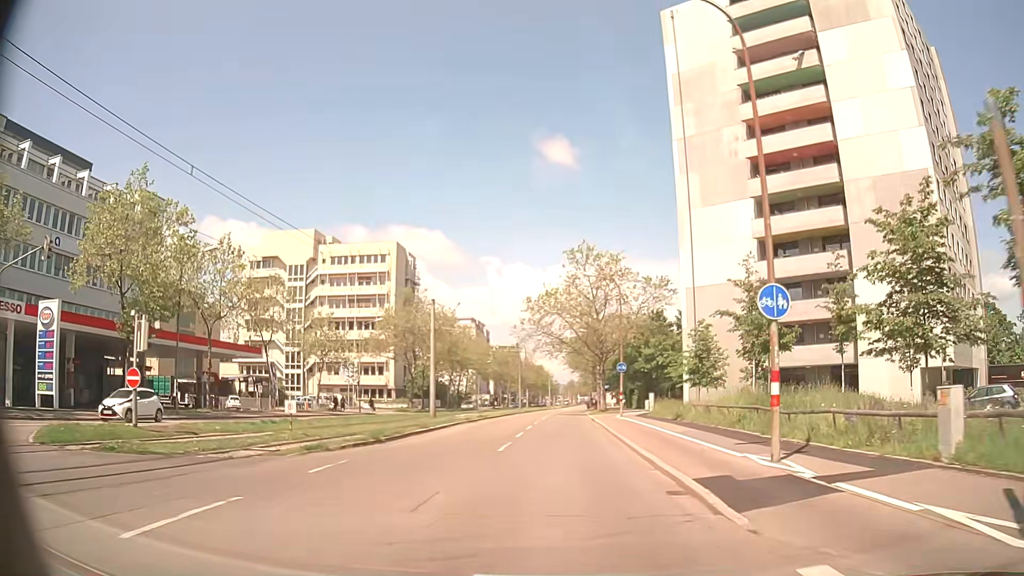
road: tertiary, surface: asphalt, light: Day
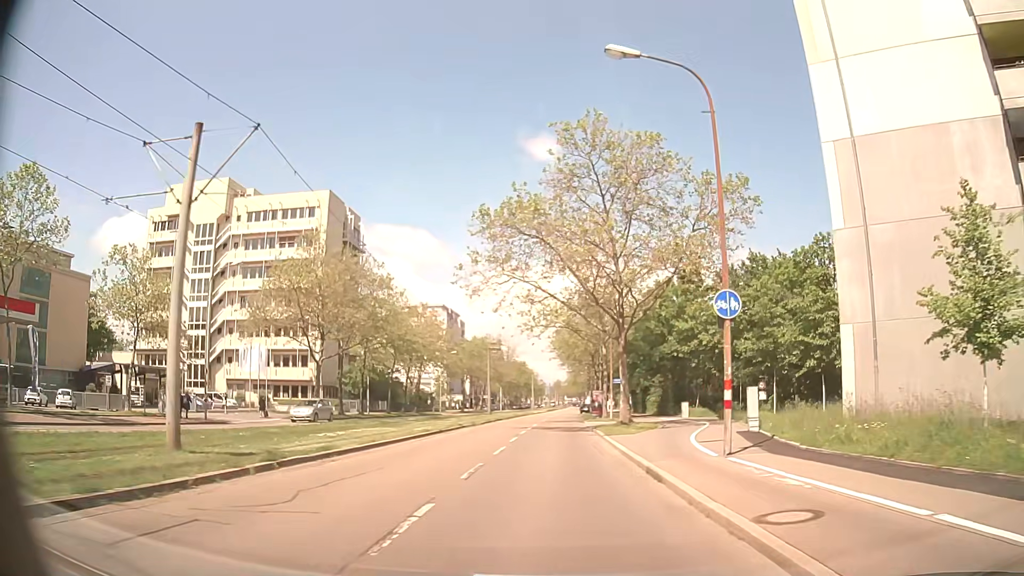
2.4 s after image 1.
(+0.3, +29.1) m; +1°
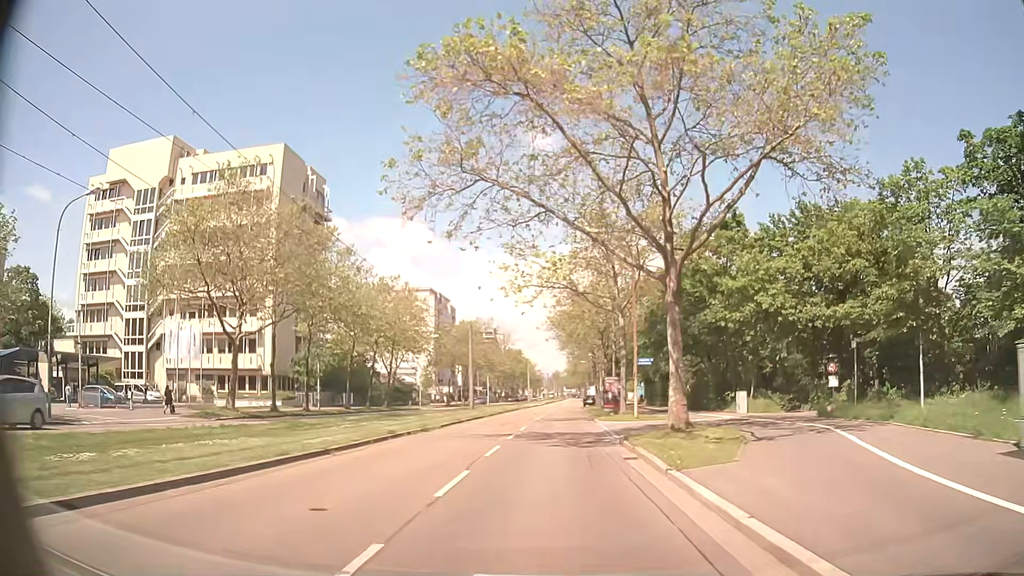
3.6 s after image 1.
(0.0, +14.6) m; +1°
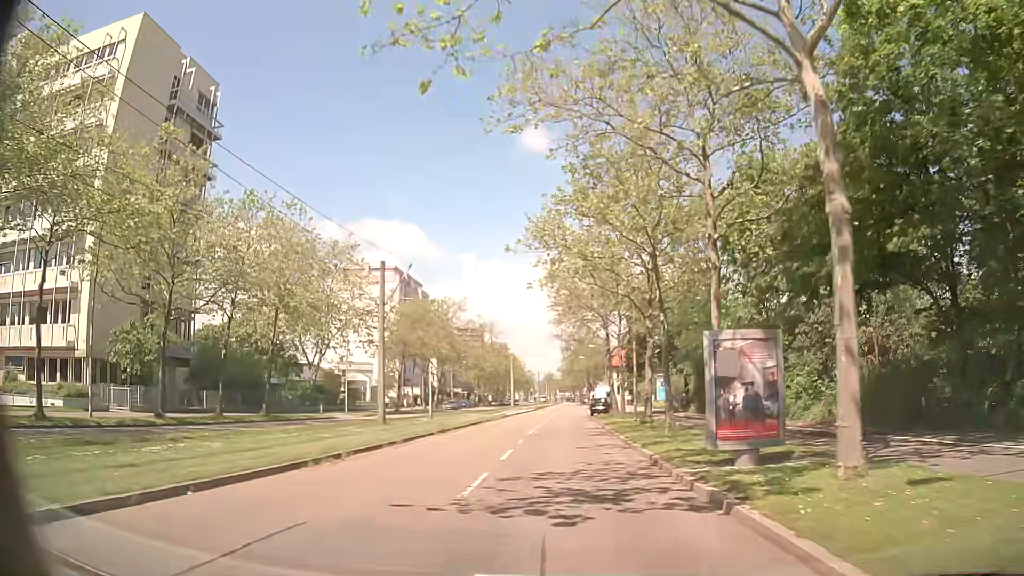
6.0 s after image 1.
(-0.2, +29.4) m; 0°
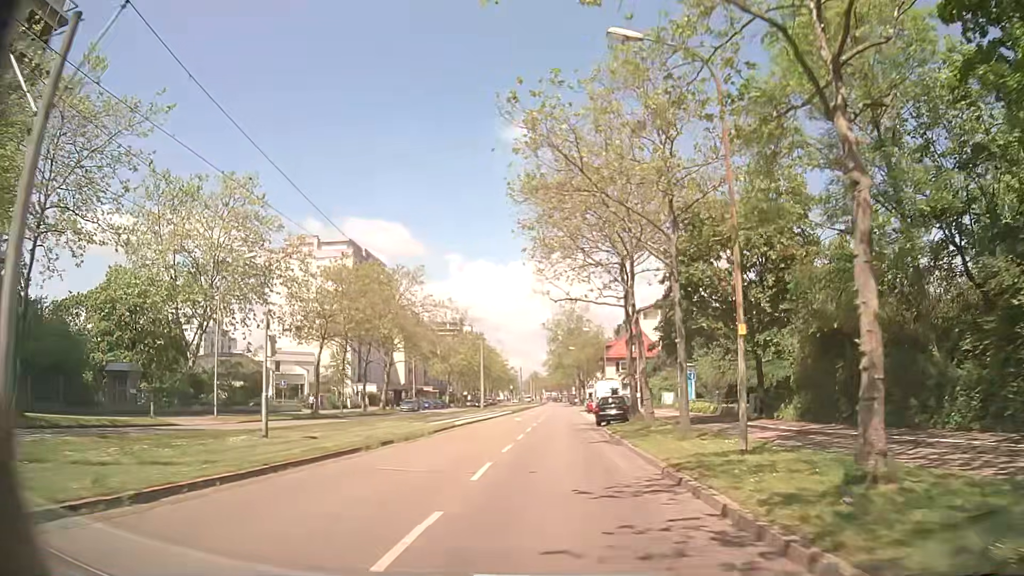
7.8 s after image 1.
(+0.2, +22.1) m; +1°
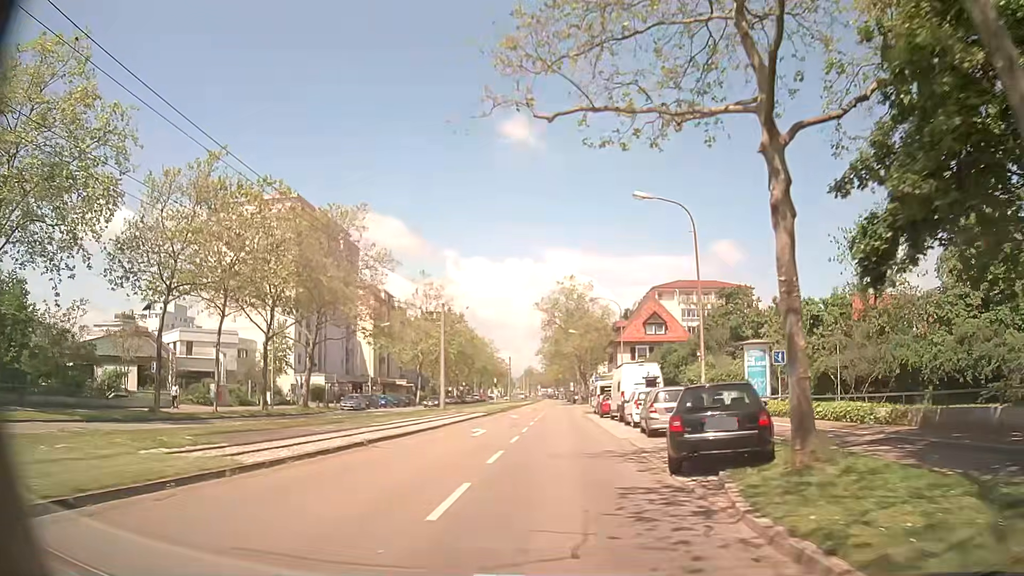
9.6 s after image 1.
(+0.2, +22.0) m; +1°
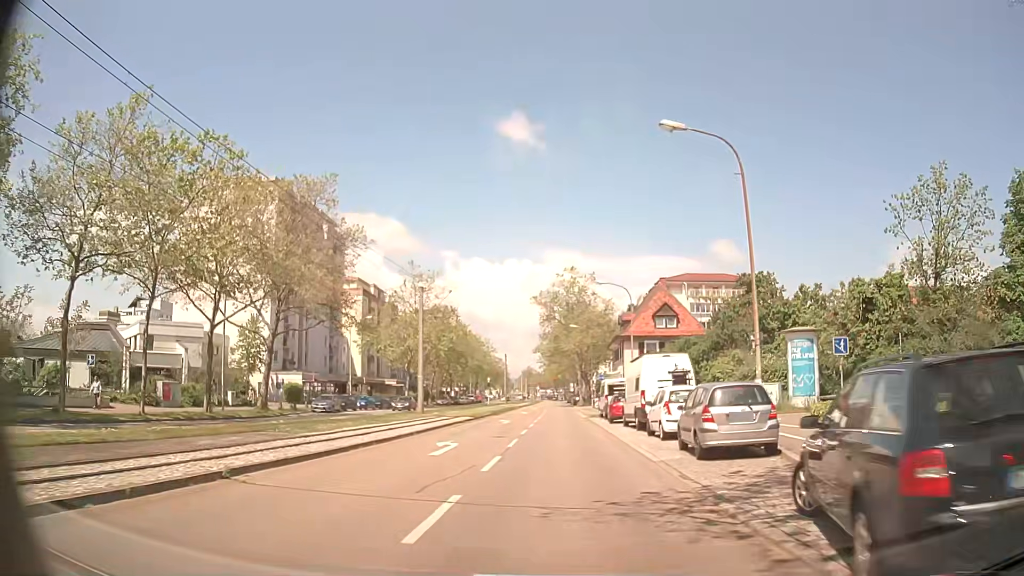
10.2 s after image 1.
(0.0, +7.3) m; -1°
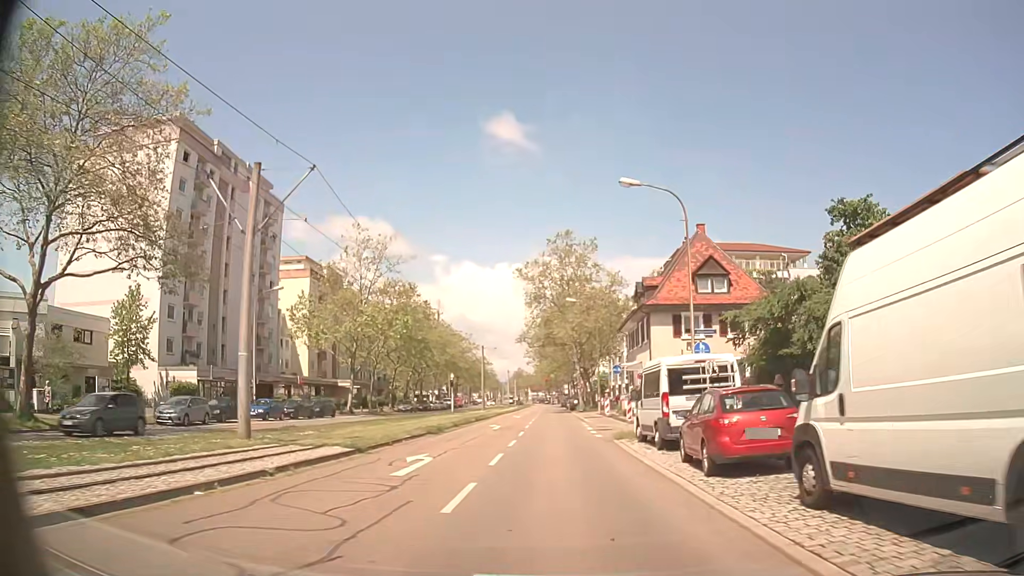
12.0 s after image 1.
(+0.5, +21.9) m; +2°
(0, +10) (0, +20) (0, +30) (0, +40) (0, +50) (0, +60) (0, +70) (0, +80) (-1, +90) (-1, +100) m
